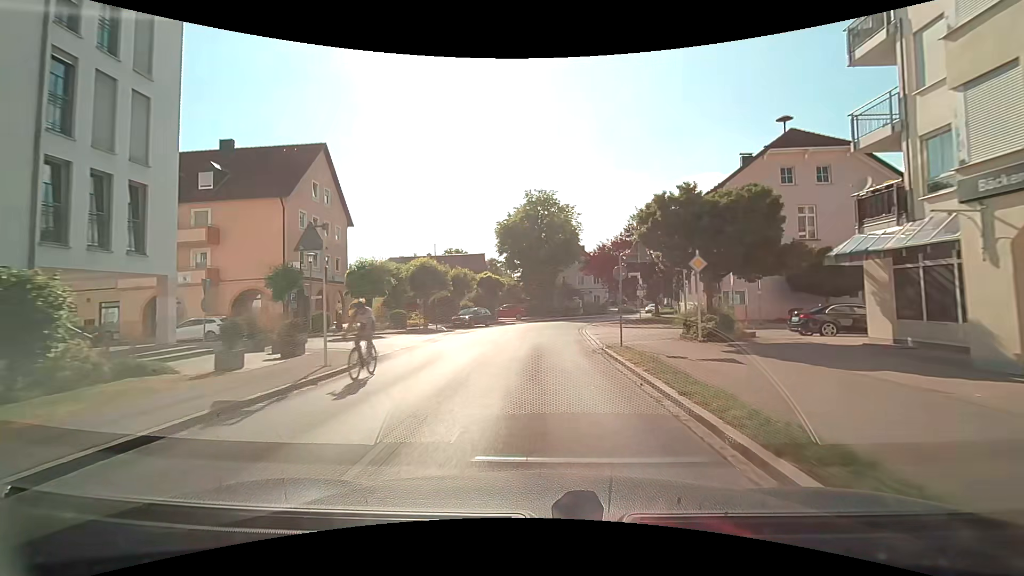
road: tertiary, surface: asphalt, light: Day
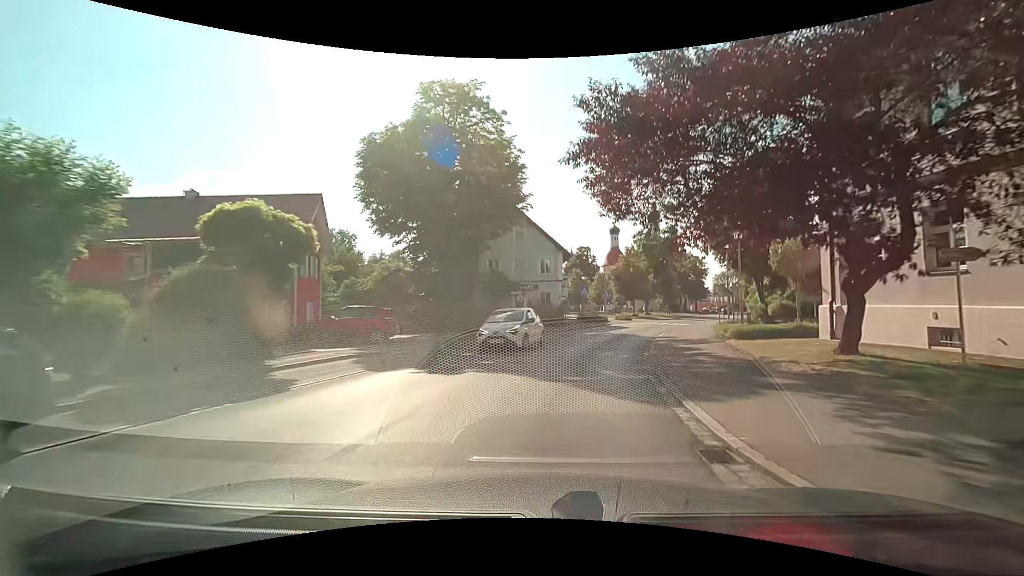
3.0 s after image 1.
(+1.0, +33.2) m; +8°
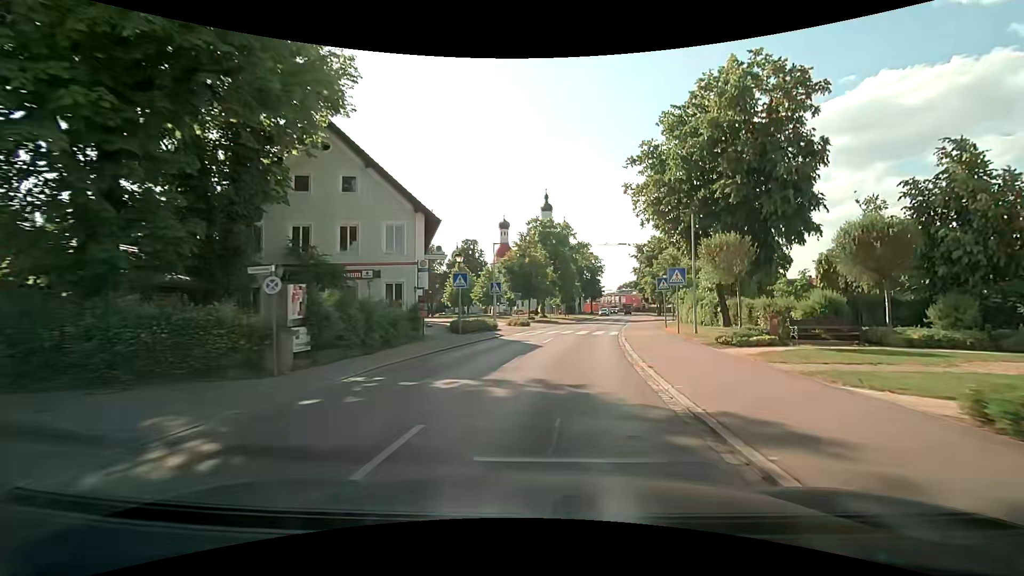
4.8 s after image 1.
(+2.1, +19.1) m; +13°
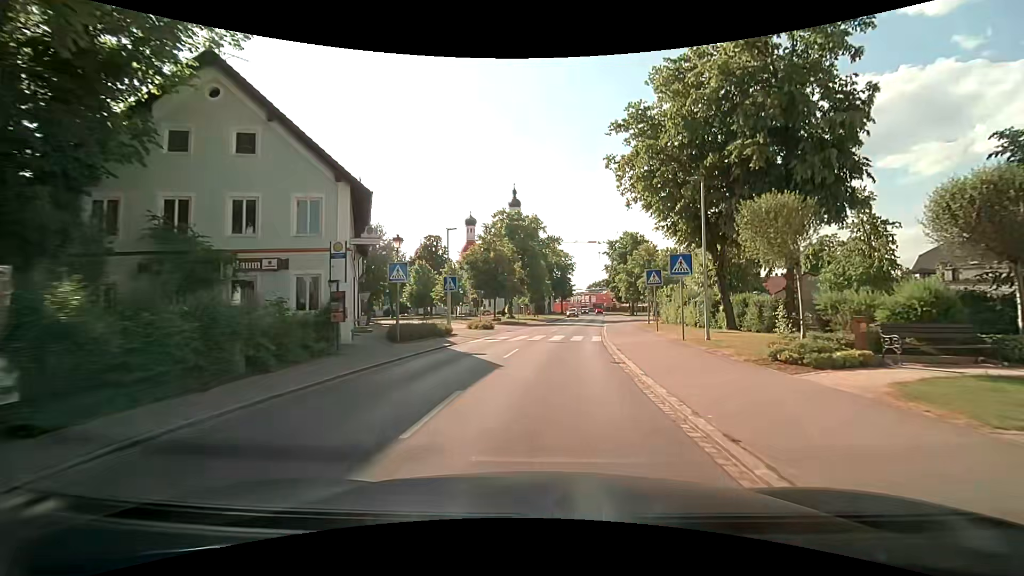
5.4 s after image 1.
(+0.1, +6.6) m; +3°
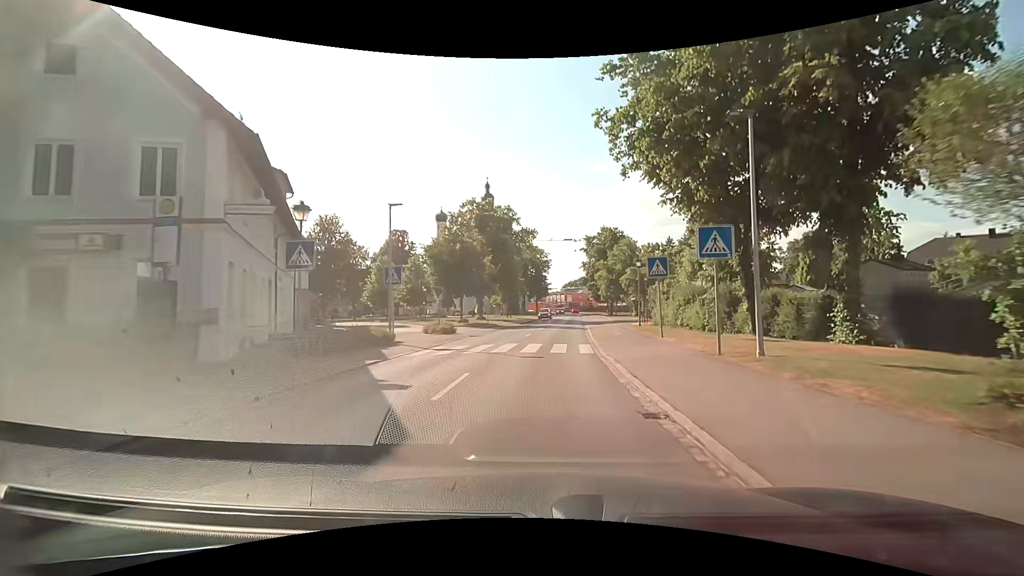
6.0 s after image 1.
(+0.2, +6.7) m; +3°
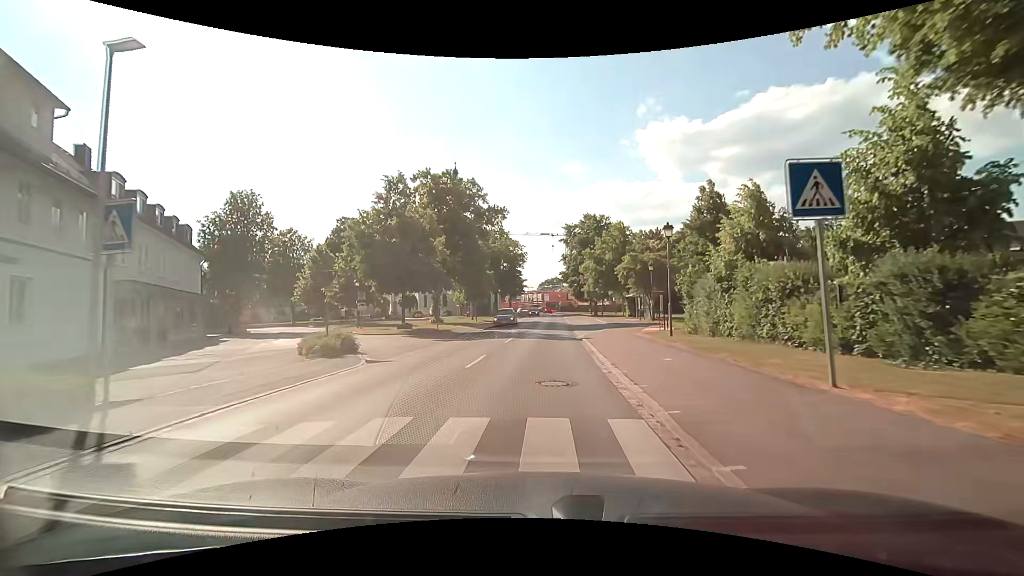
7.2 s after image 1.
(+0.3, +13.8) m; +2°
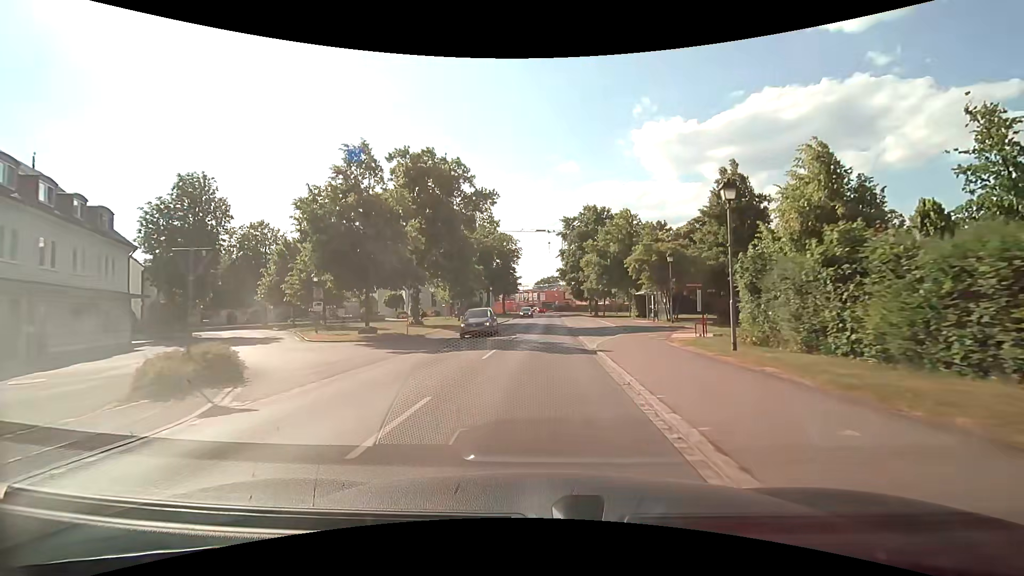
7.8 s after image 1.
(0.0, +7.0) m; 0°
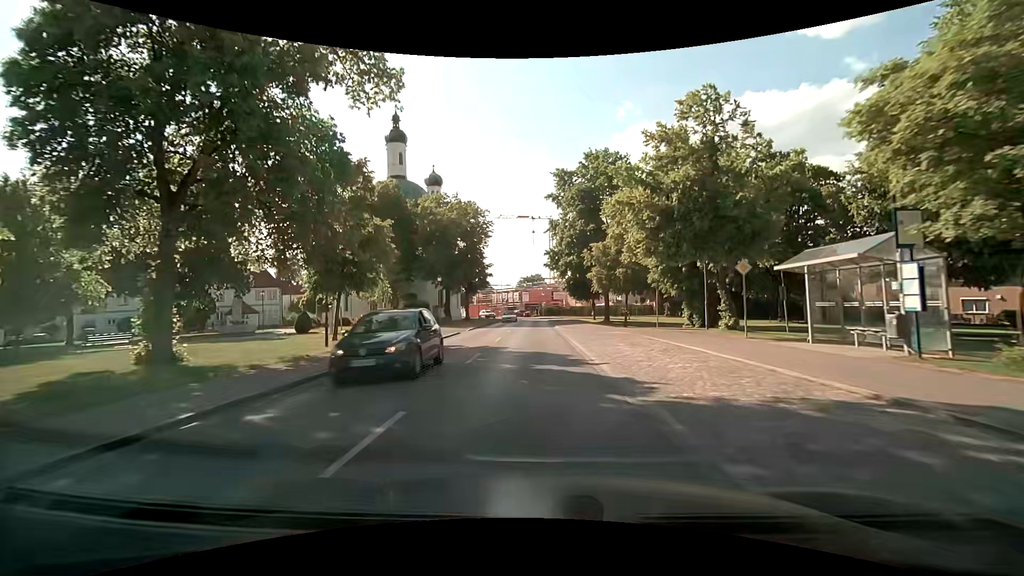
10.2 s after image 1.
(+0.8, +28.2) m; +2°
(0, +10) (0, +20) (0, +30) (0, +40) (0, +50) (-1, +60) (-1, +70) (-1, +80) (-3, +90) (-7, +99) m
